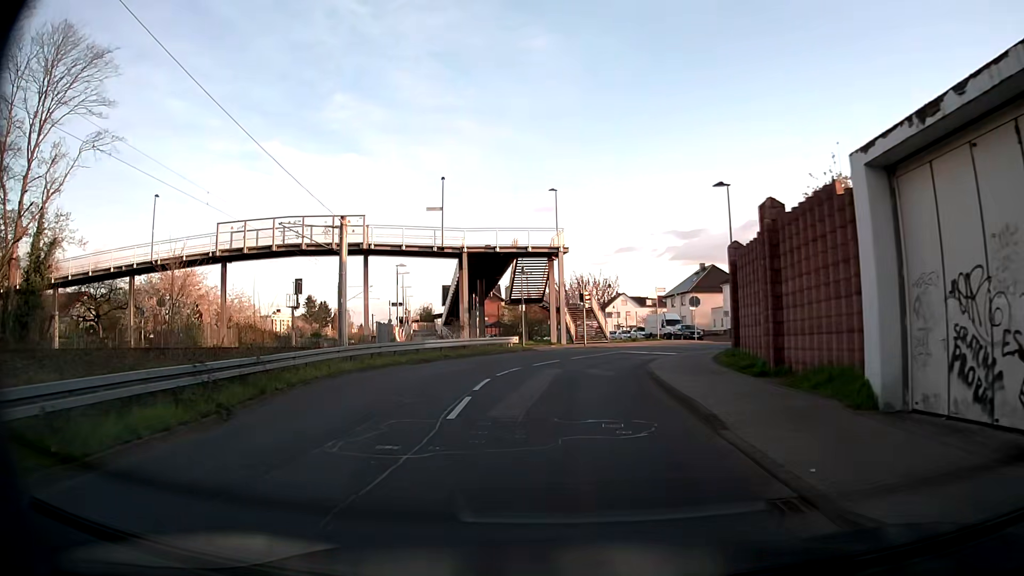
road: unclassified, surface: asphalt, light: Day
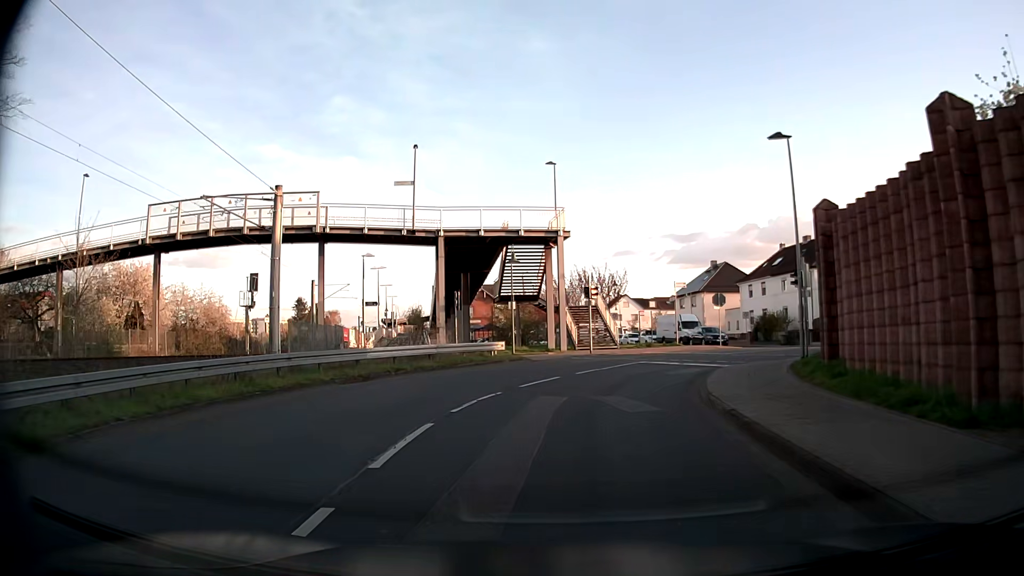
(0.0, +8.6) m; -1°
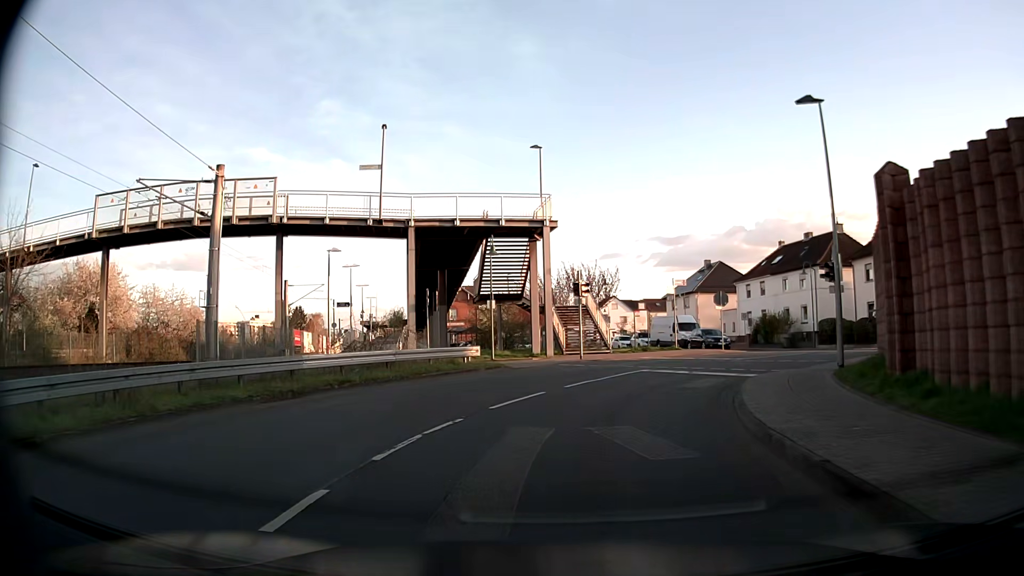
(+0.1, +4.2) m; +1°
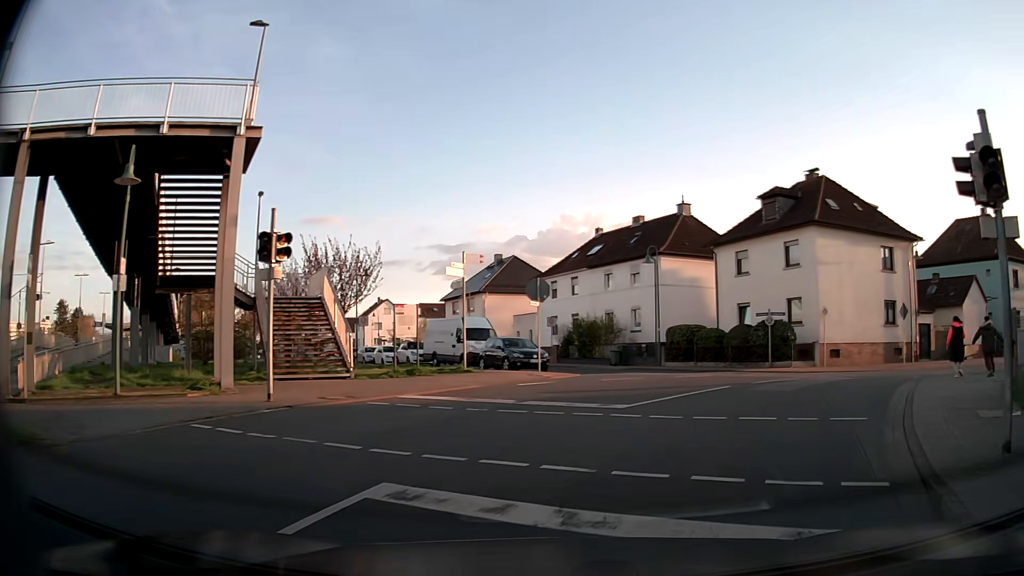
(+1.8, +15.4) m; +19°
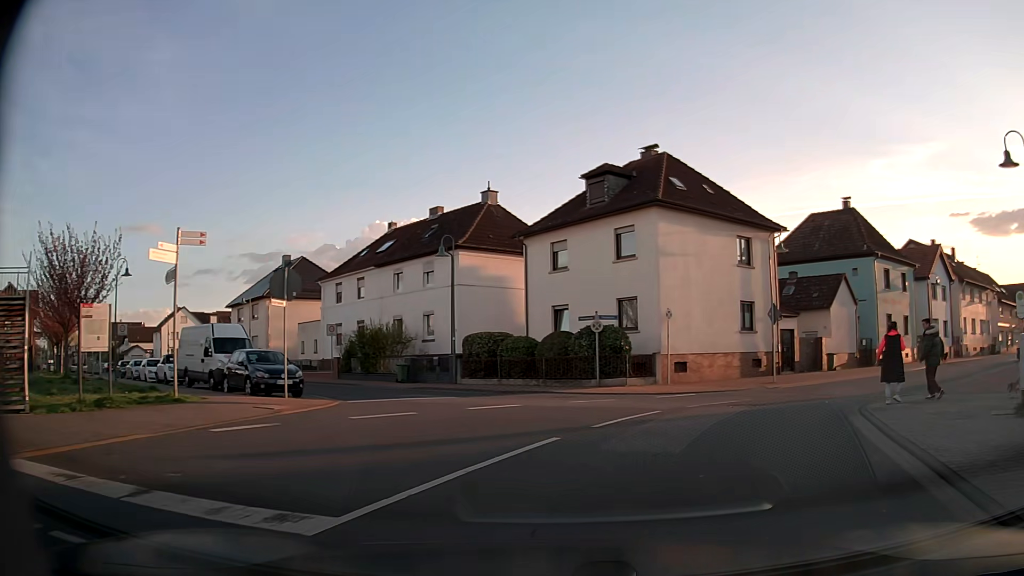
(+1.0, +7.0) m; +15°
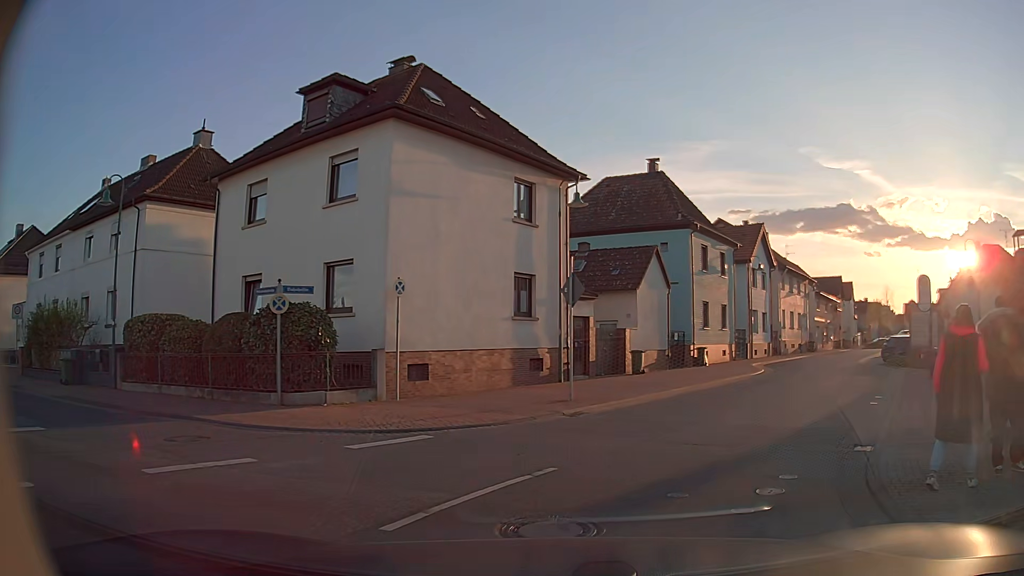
(+1.8, +9.4) m; +20°
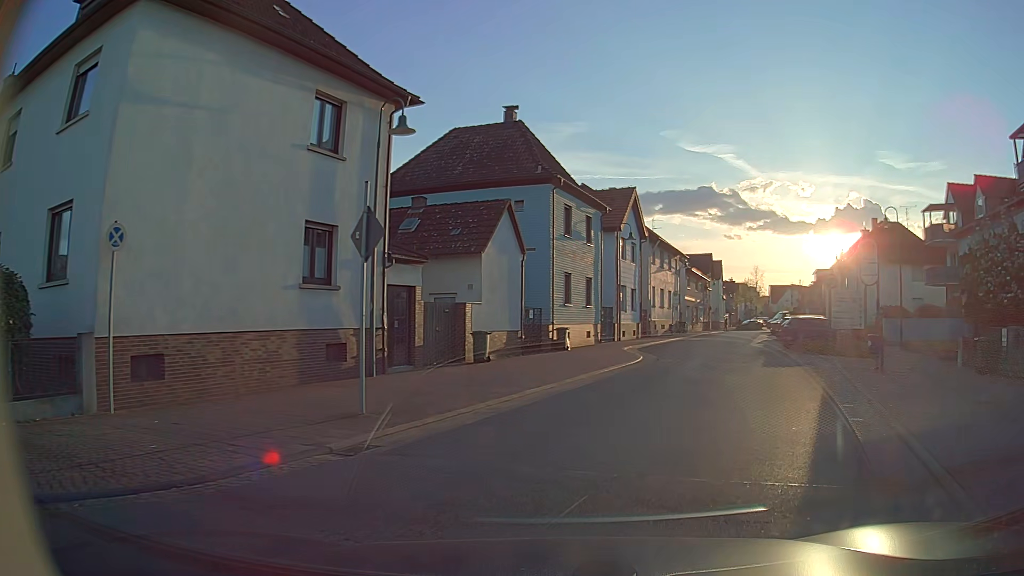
(+0.7, +6.0) m; +12°
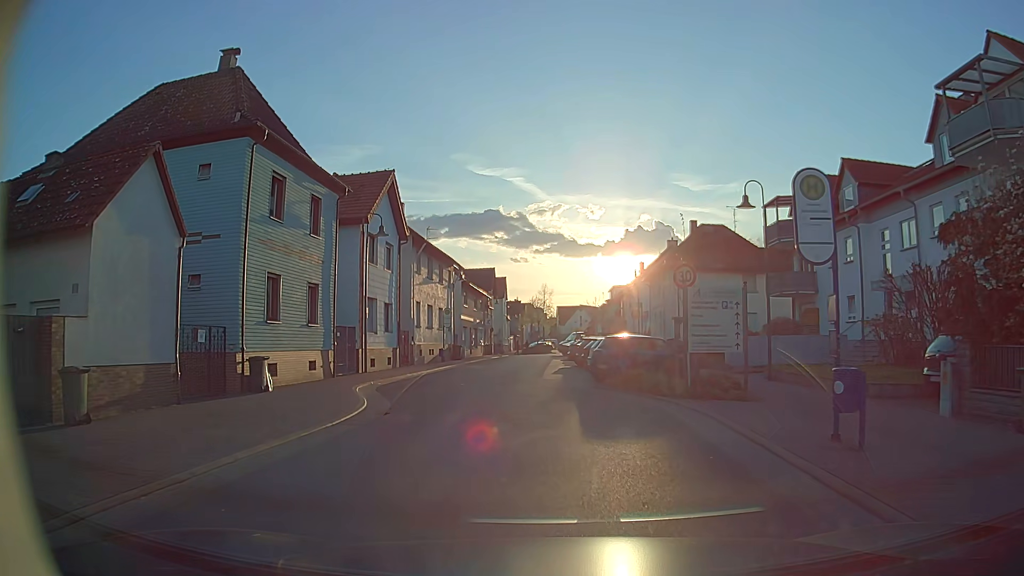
(+2.2, +9.7) m; +19°
(0, +10) (-1, +20) (-1, +30) (-1, +40) (-1, +50) (-1, +60) (0, +70) (+2, +80) (+4, +89) (+5, +99) m
